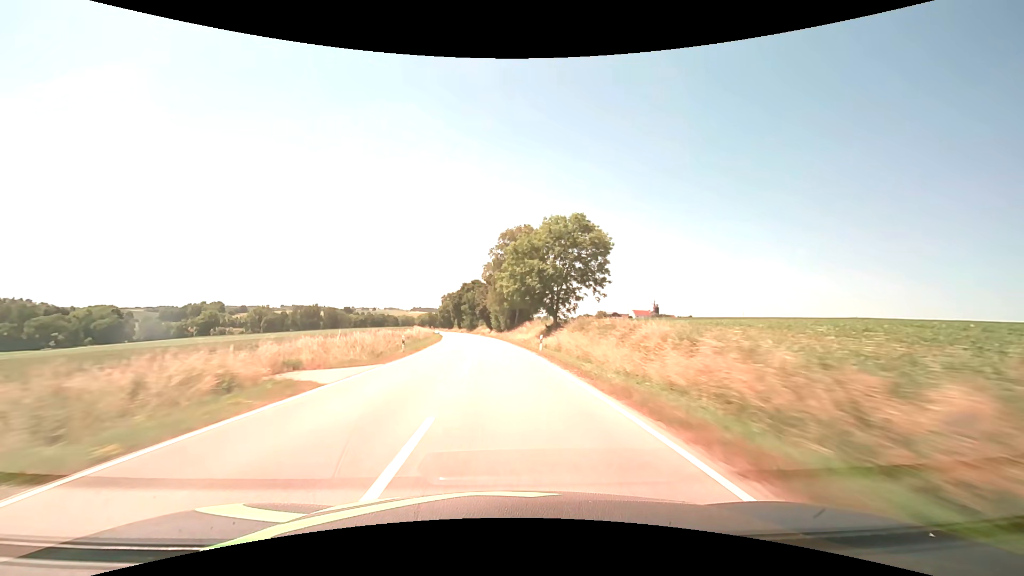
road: secondary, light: Day
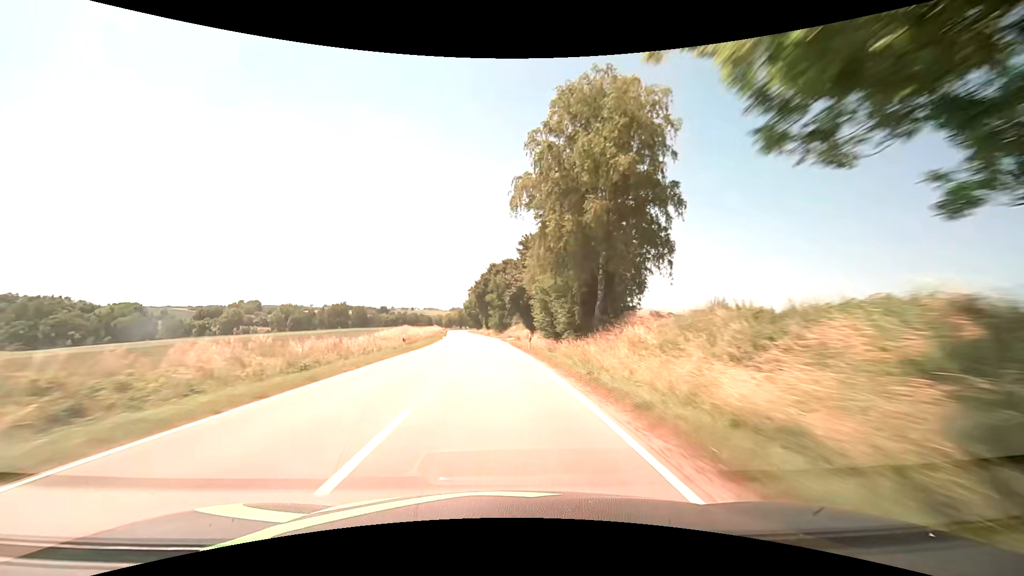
(-1.6, +47.3) m; -4°
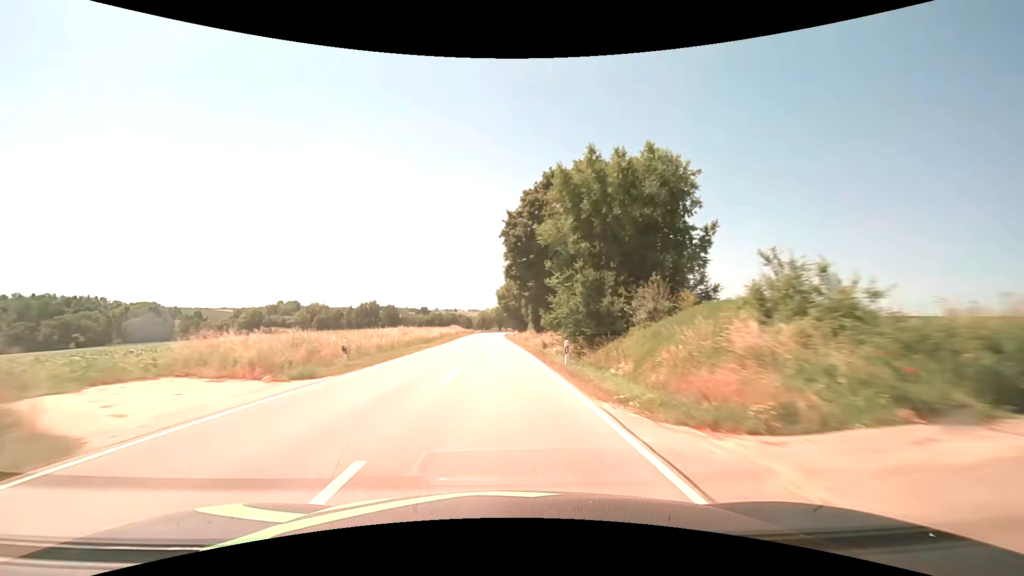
(-3.1, +63.1) m; -6°
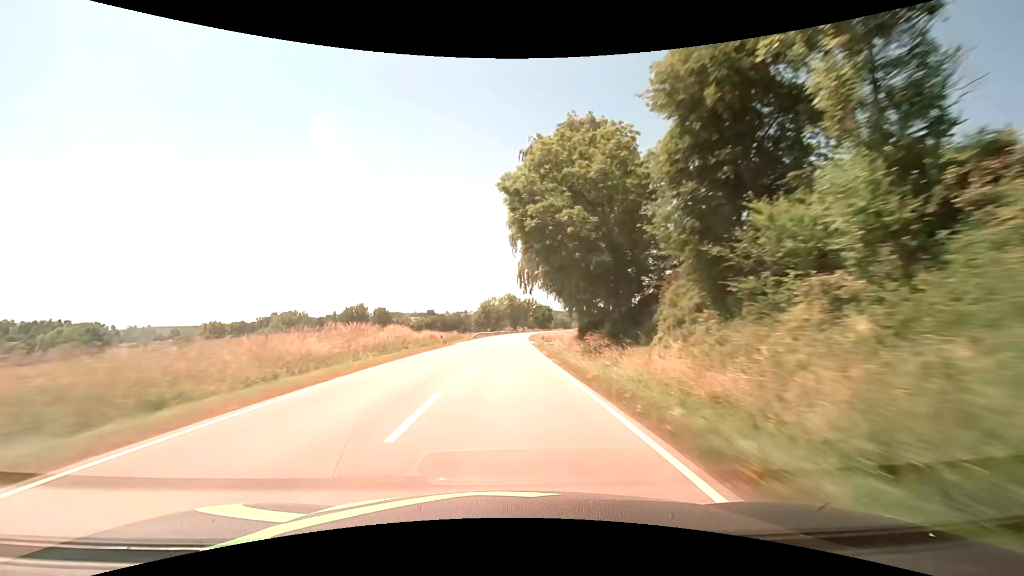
(-1.3, +79.1) m; -1°
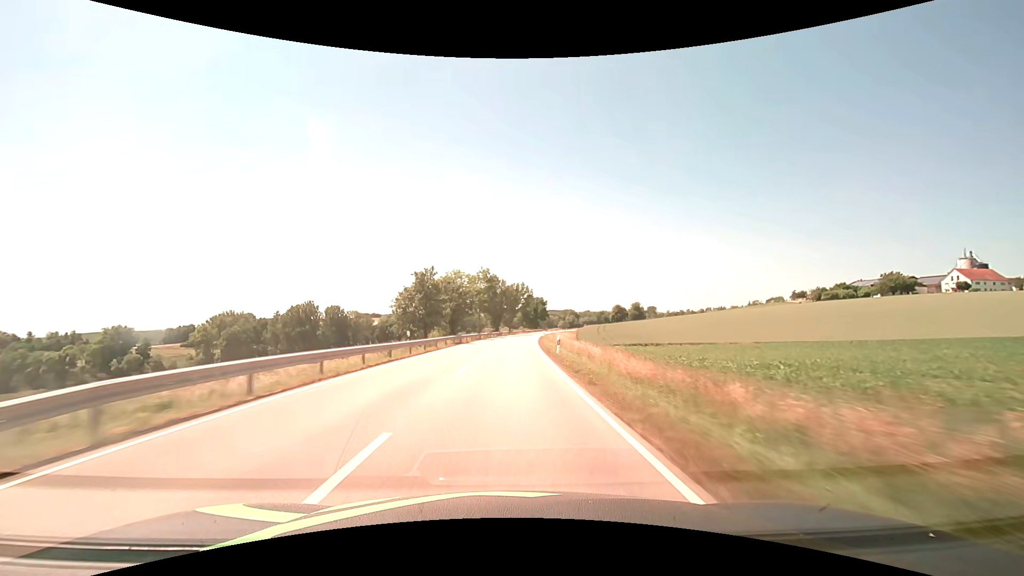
(+0.9, +63.3) m; +2°
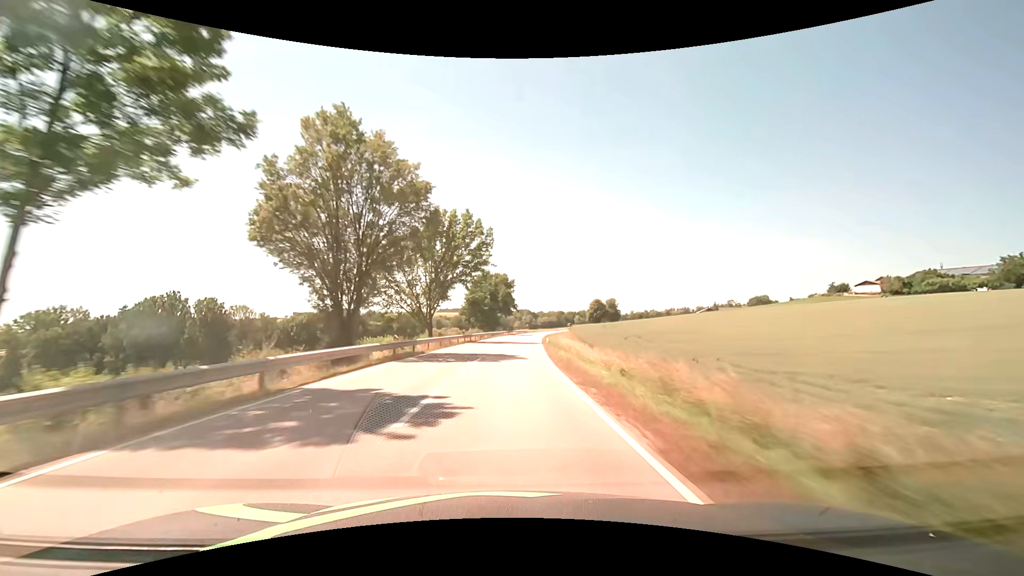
(+3.5, +79.1) m; +5°
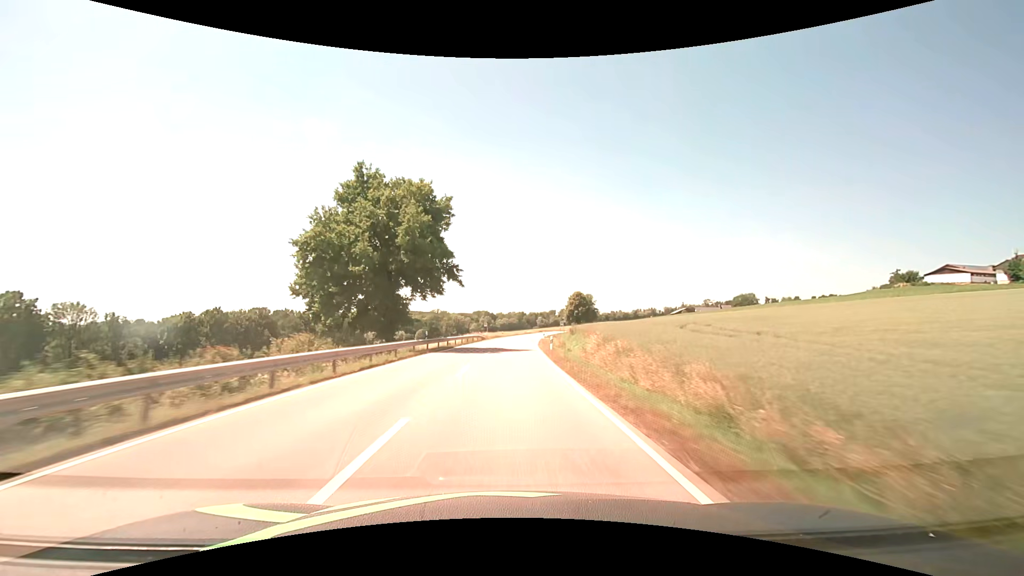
(+2.5, +63.2) m; +5°
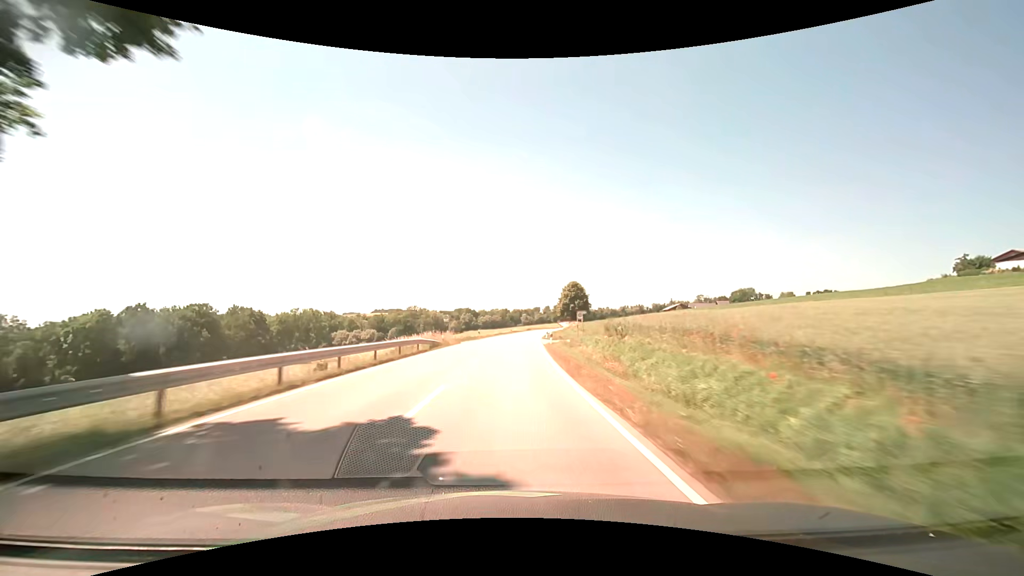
(+0.6, +31.6) m; +2°
(0, +10) (0, +20) (+1, +30) (+1, +40) (+2, +50) (+2, +60) (+3, +70) (+4, +80) (+5, +90) (+6, +100) m
